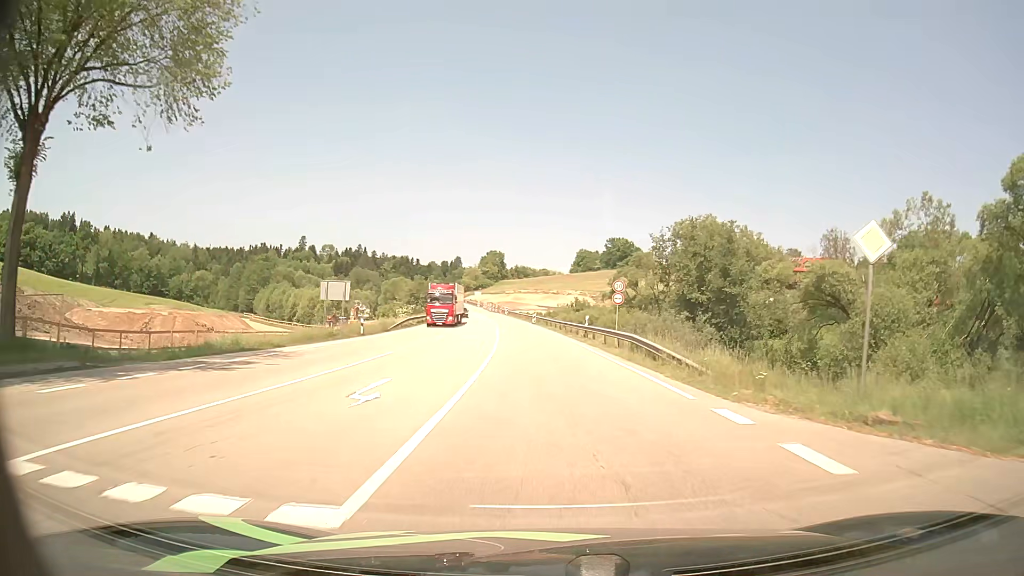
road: primary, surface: asphalt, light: Day
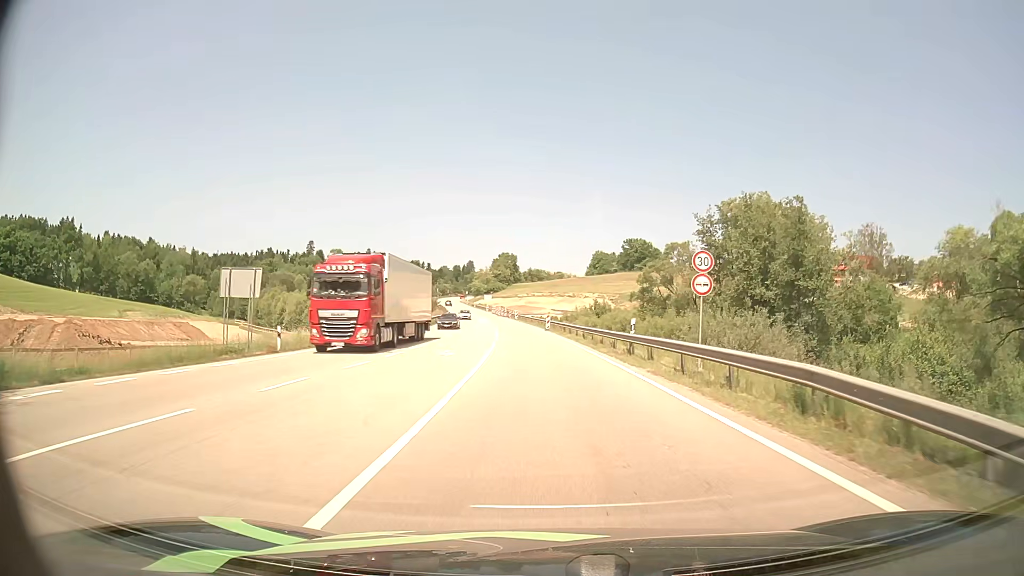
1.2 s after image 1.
(-0.2, +15.8) m; -2°
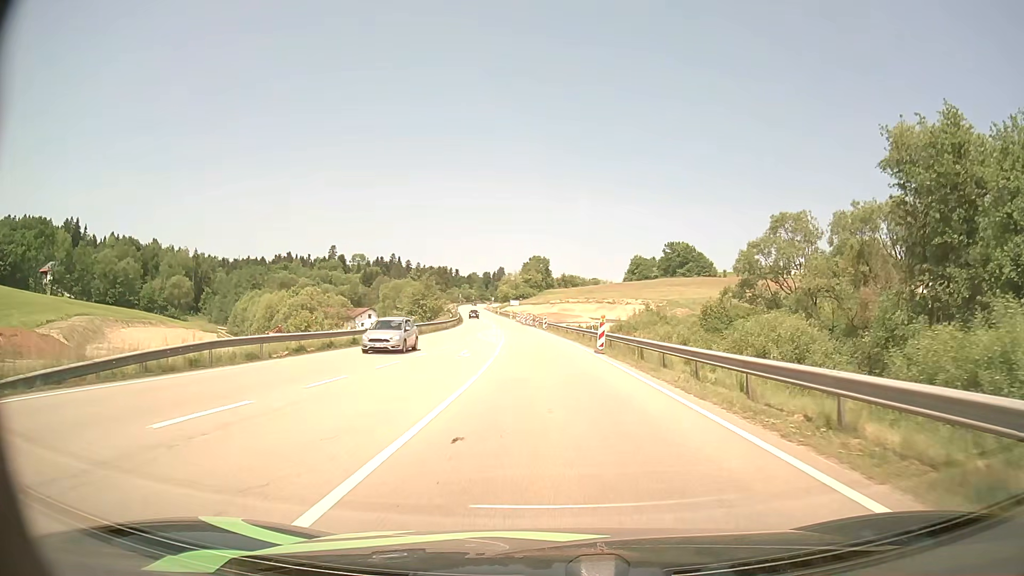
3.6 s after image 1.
(-0.7, +28.7) m; -3°
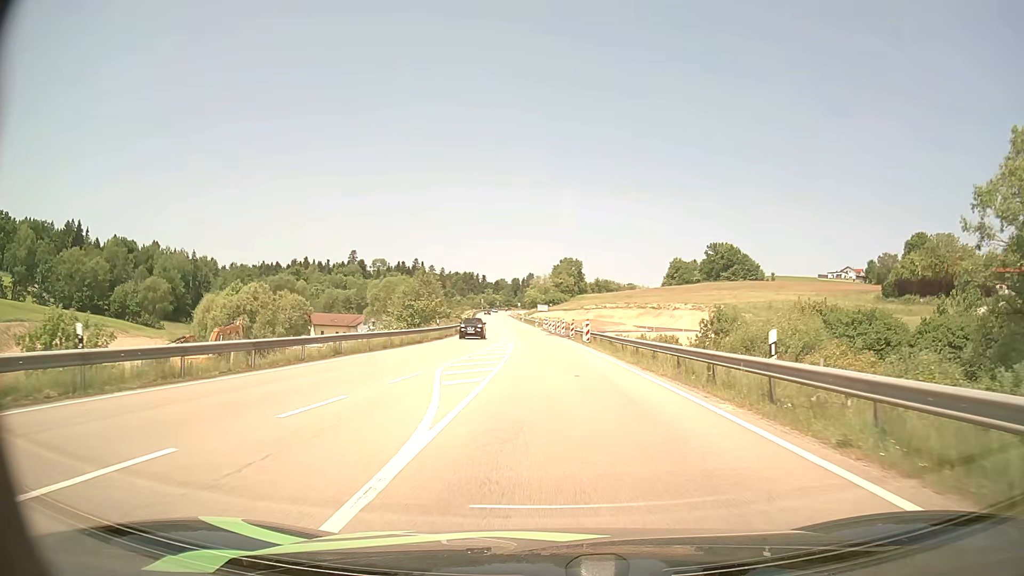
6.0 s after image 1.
(-0.7, +28.6) m; -3°
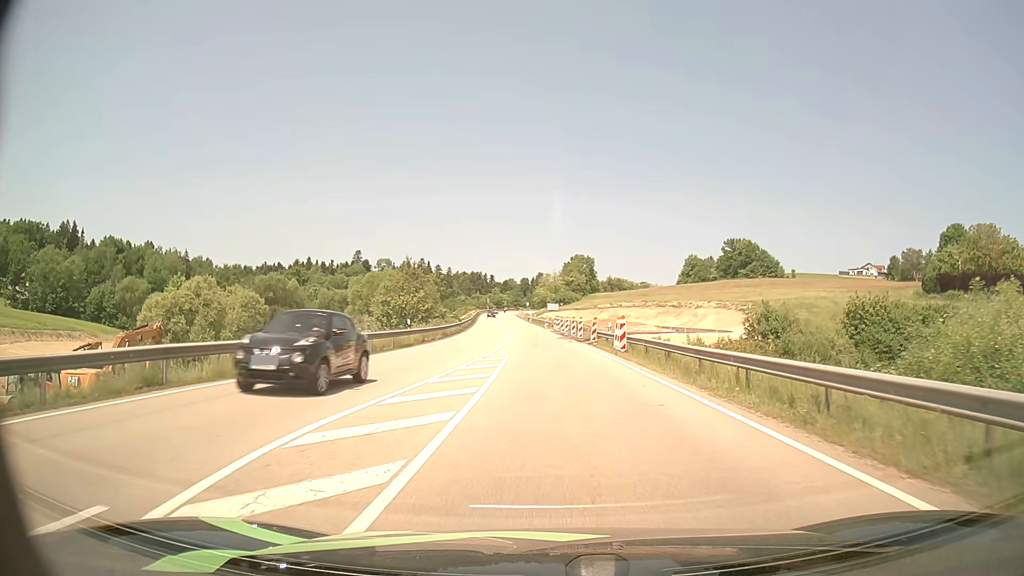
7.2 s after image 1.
(-0.1, +14.3) m; -1°
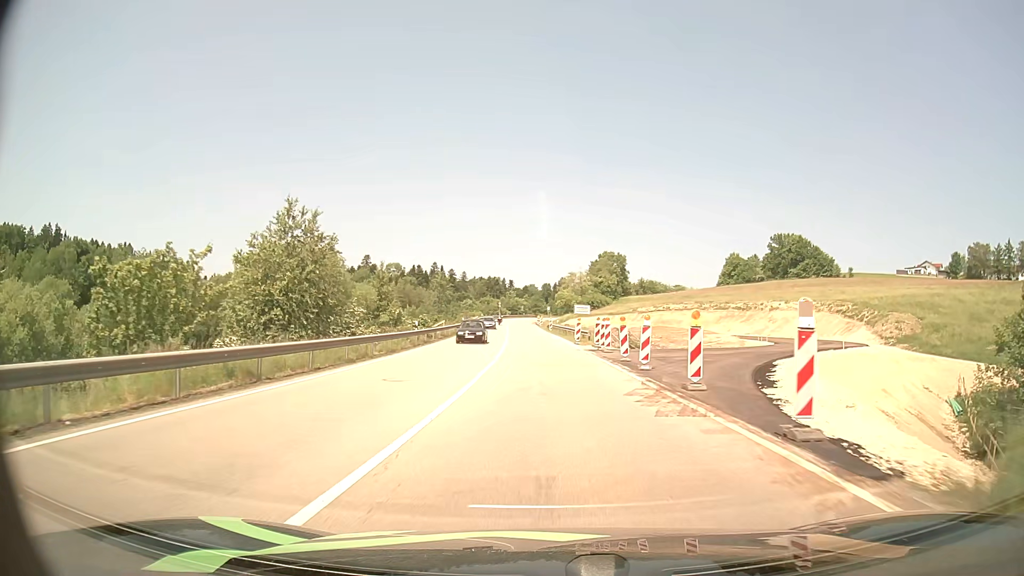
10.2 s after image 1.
(-0.5, +37.9) m; -2°
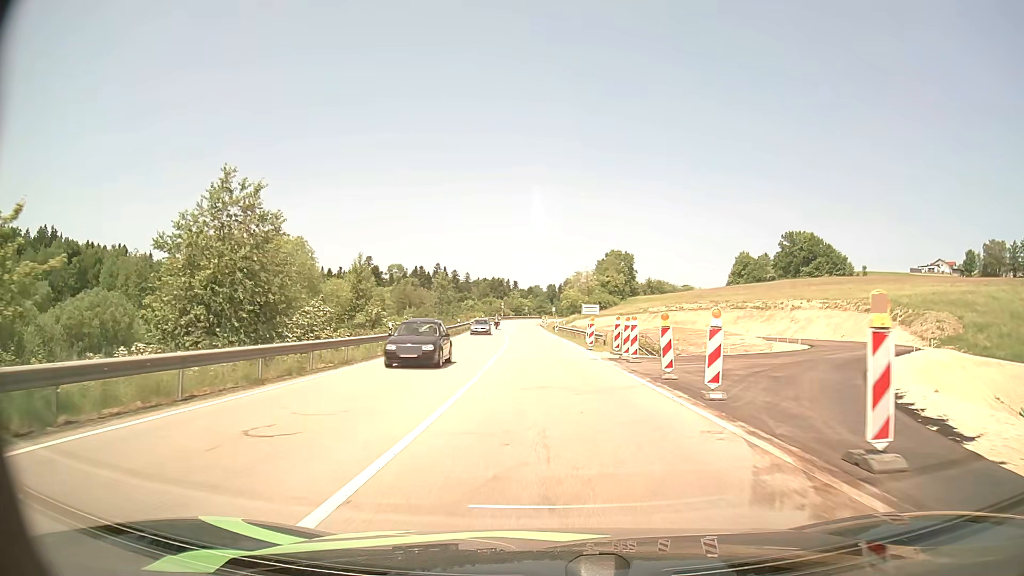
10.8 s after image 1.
(0.0, +8.0) m; 0°
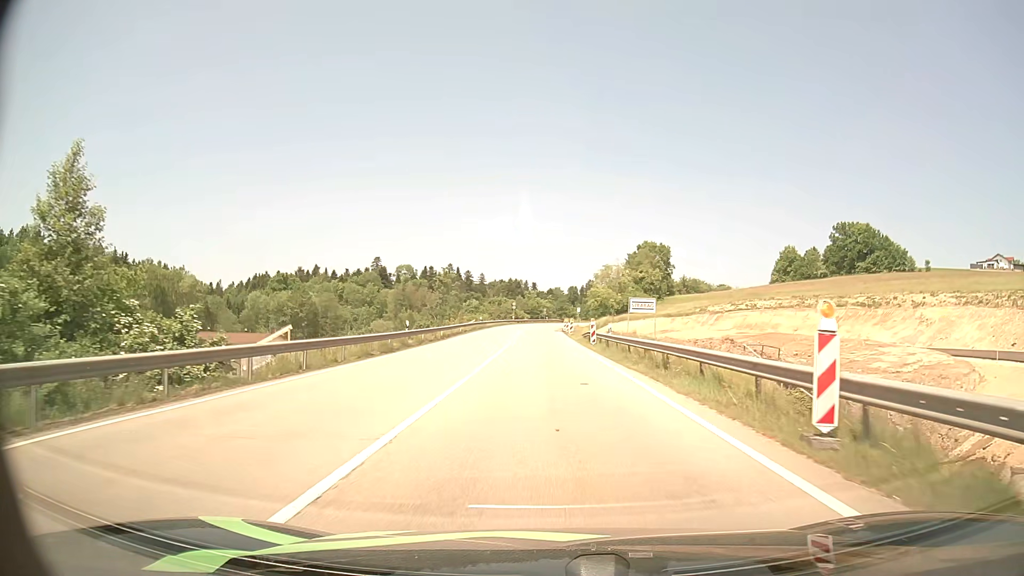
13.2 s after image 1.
(-0.4, +32.7) m; -2°
(0, +10) (0, +20) (0, +30) (-1, +40) (-1, +50) (-1, +60) (-1, +70) (-1, +80) (-1, +90) (0, +100) m
